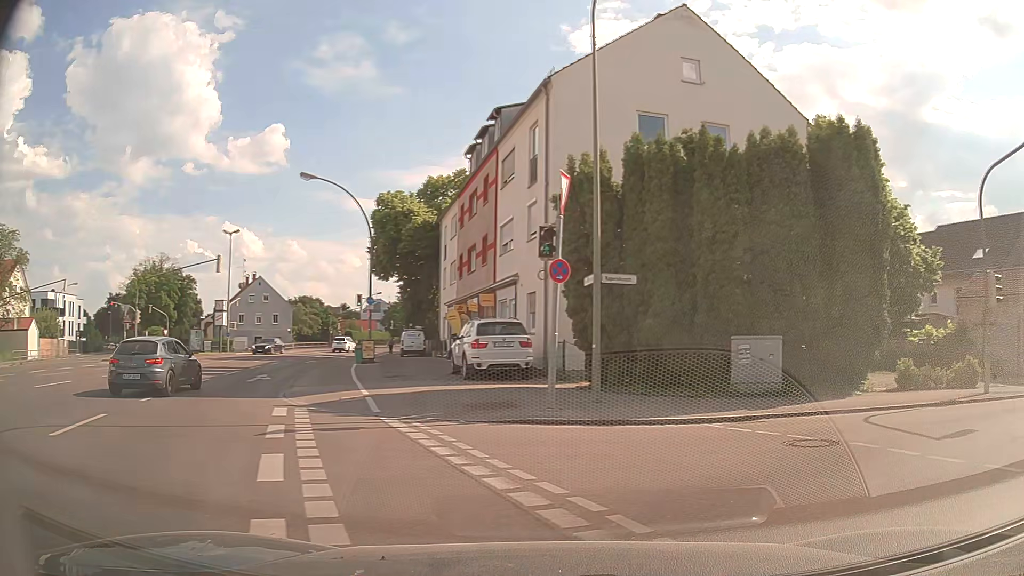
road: secondary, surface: asphalt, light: Day
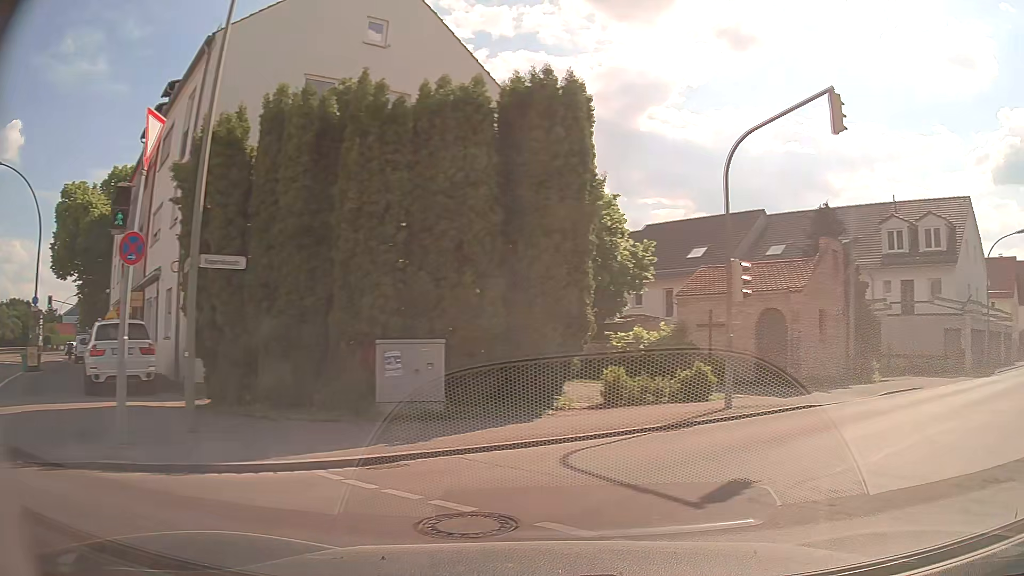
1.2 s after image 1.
(+0.7, +3.7) m; +25°
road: unclassified
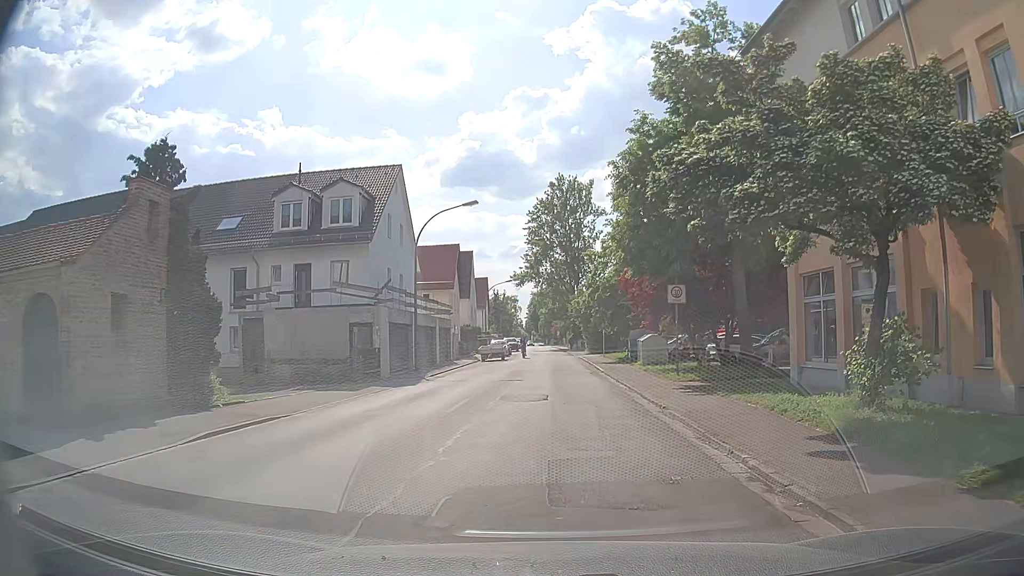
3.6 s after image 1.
(+4.6, +7.8) m; +51°
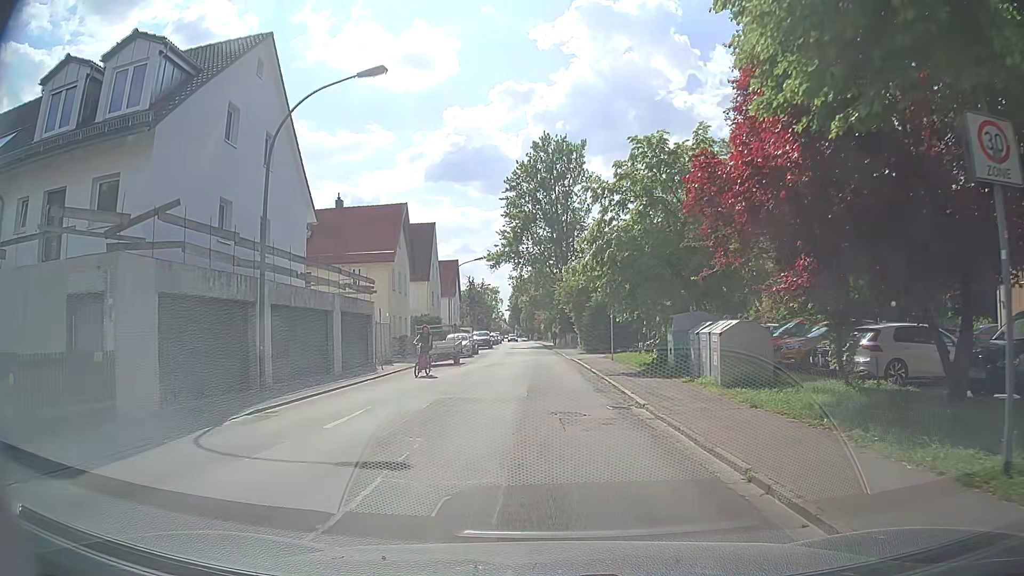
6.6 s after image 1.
(-0.1, +17.4) m; 0°
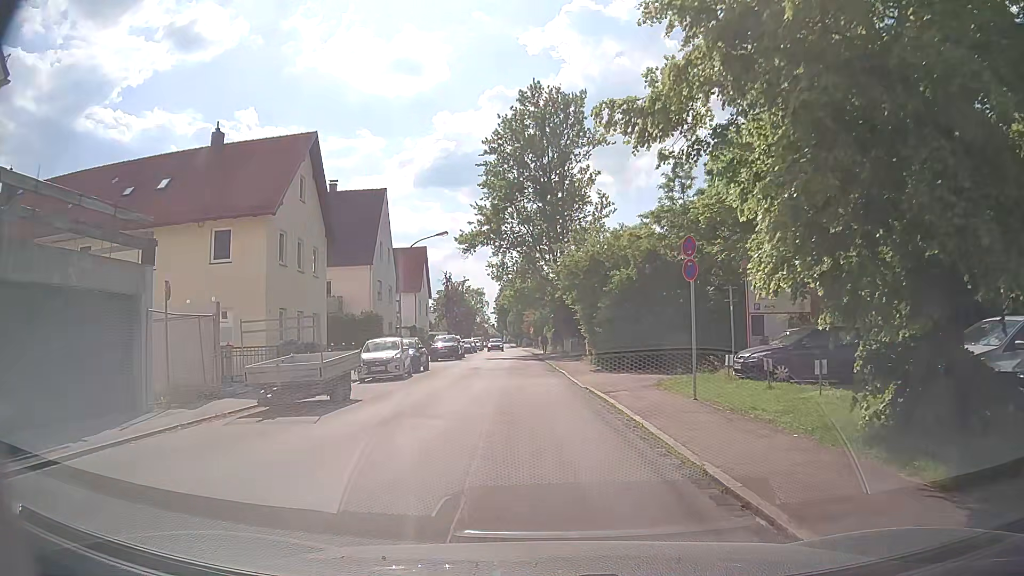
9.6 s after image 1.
(+0.1, +17.9) m; +2°
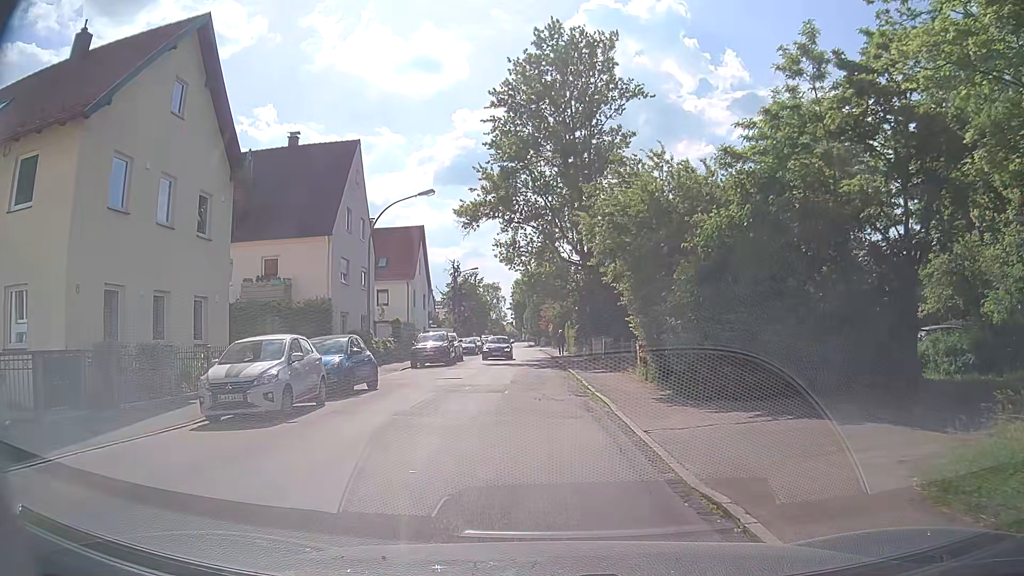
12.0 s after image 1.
(-0.3, +12.3) m; -3°
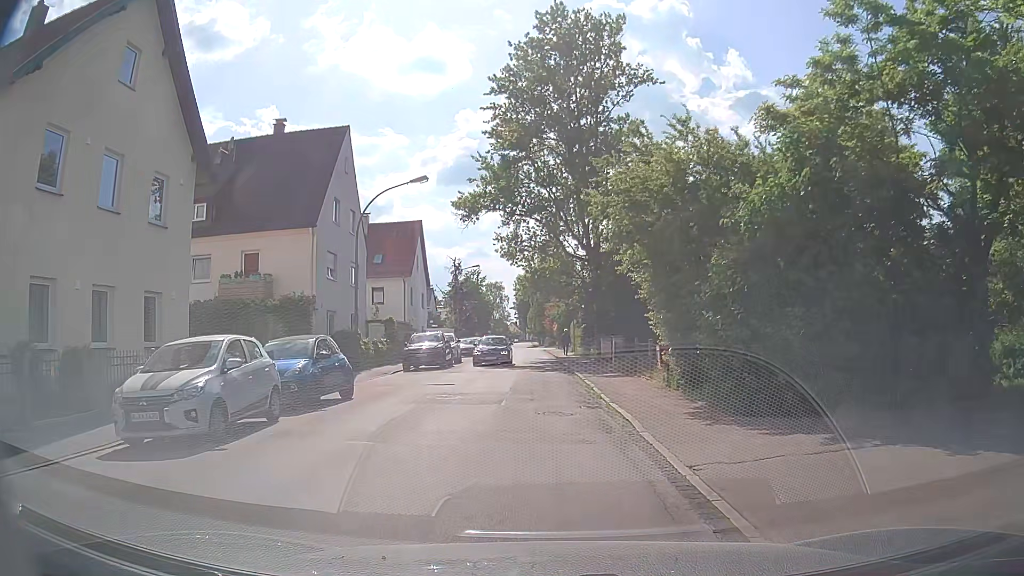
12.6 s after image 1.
(0.0, +2.9) m; -1°
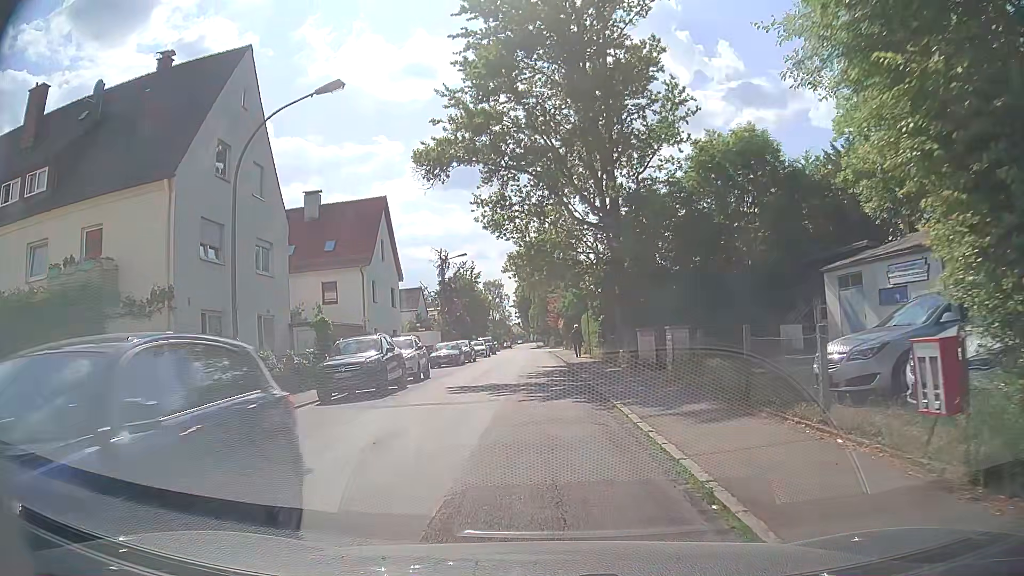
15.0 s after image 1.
(+0.1, +12.4) m; +1°
(0, +10) (-1, +20) (-1, +30) (-2, +40) (-2, +50) (-2, +60) (-3, +70) (-4, +80) (-4, +90) (-4, +100) m
